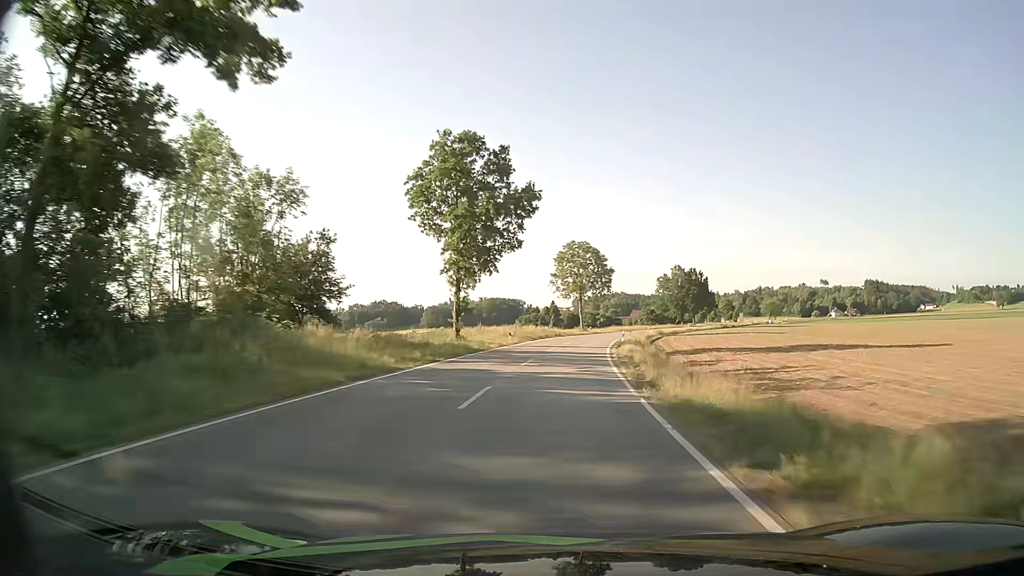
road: tertiary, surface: asphalt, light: Day
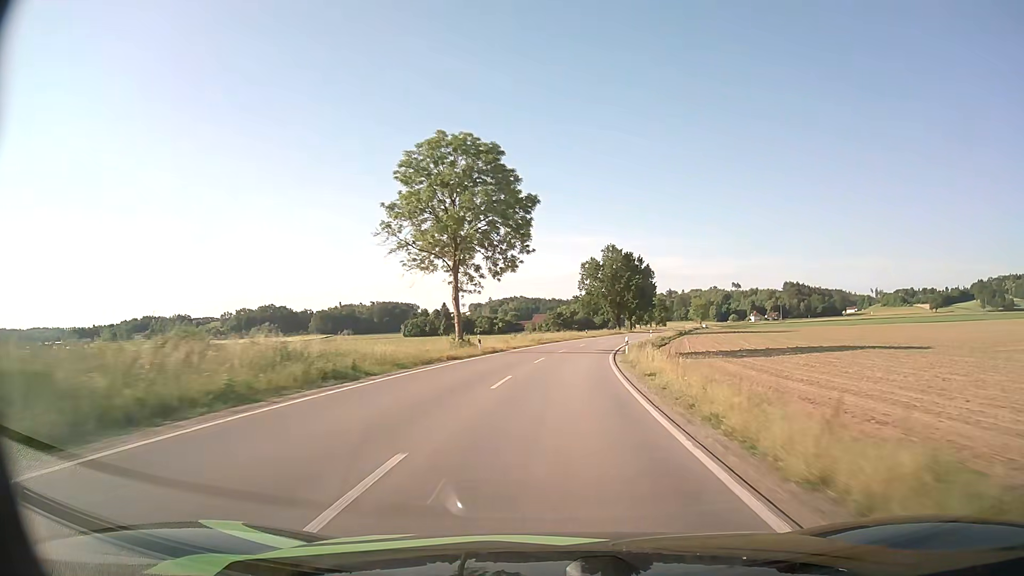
(+3.9, +56.0) m; +8°
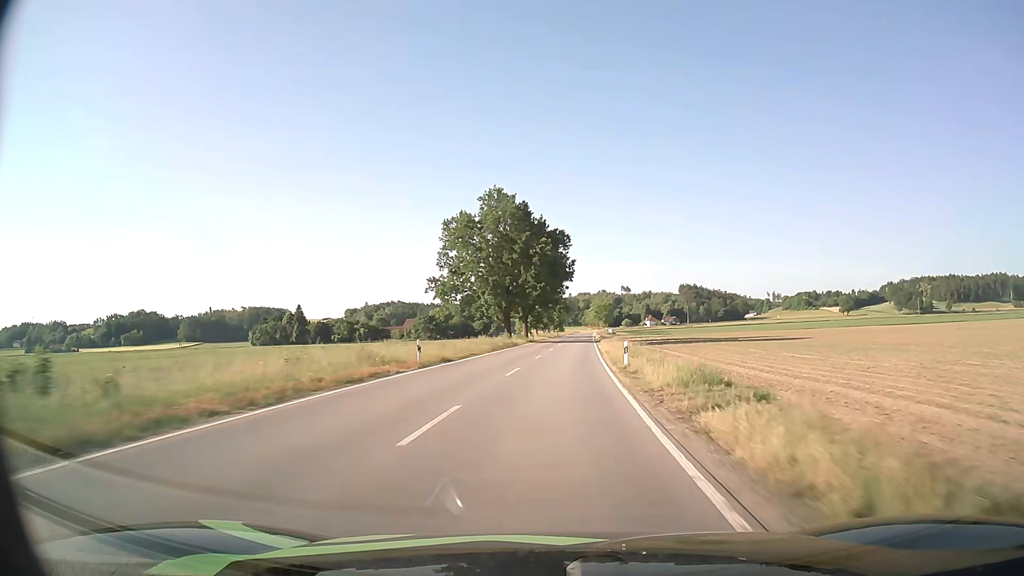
(+4.9, +55.3) m; +10°
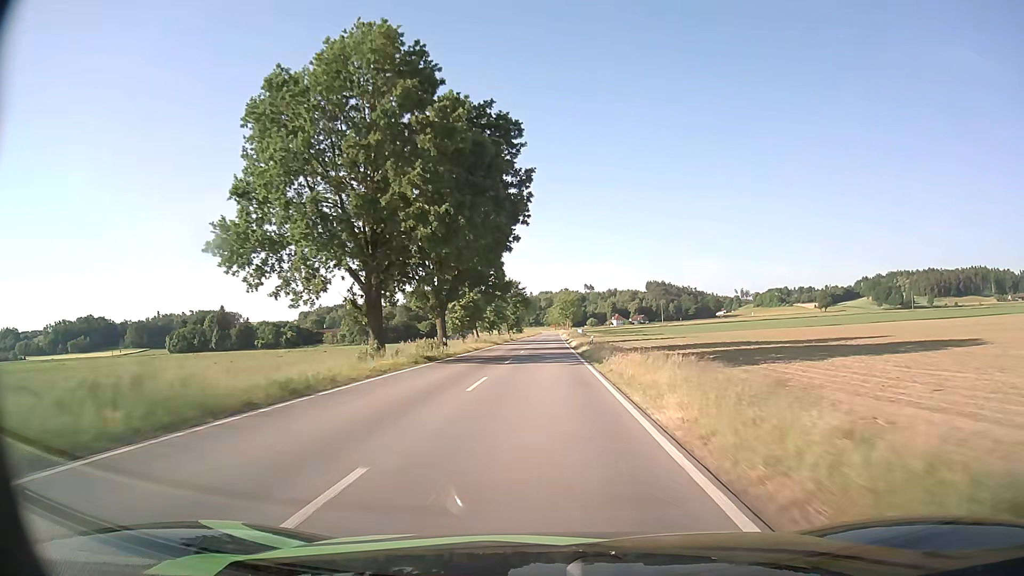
(+1.8, +41.6) m; +4°
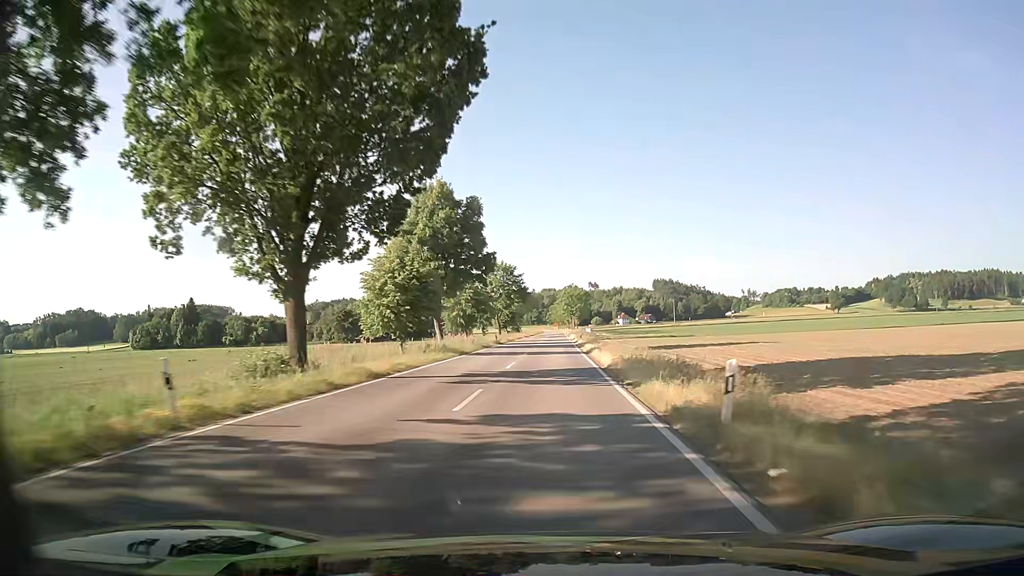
(-0.1, +27.8) m; 0°
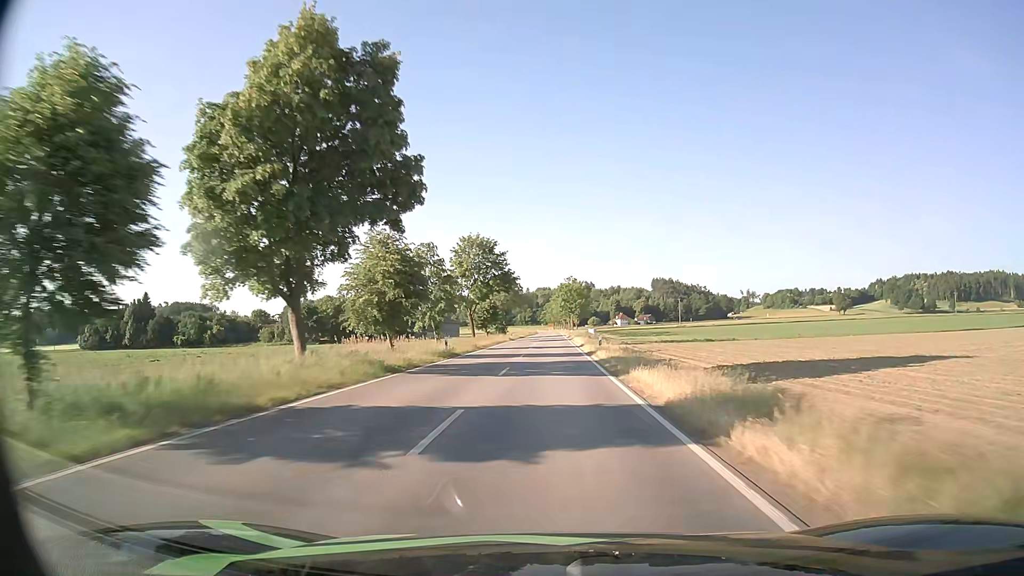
(0.0, +28.3) m; 0°
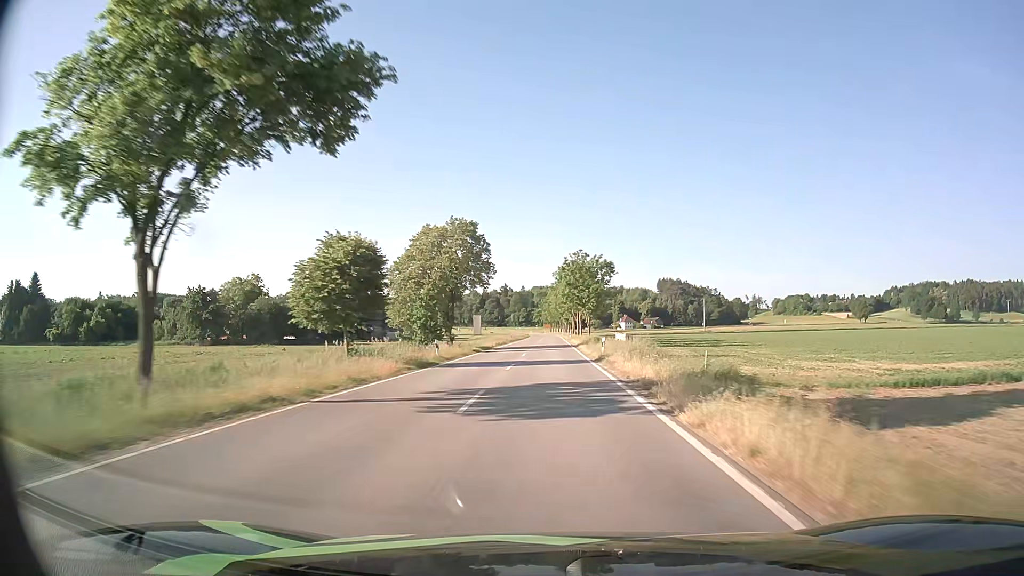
(+0.3, +57.1) m; 0°
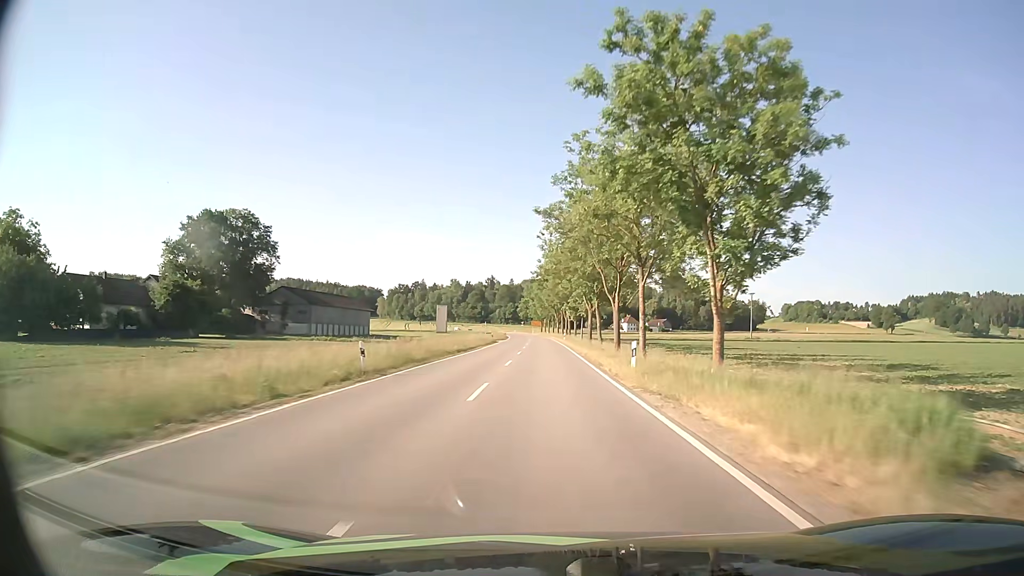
(+0.2, +71.2) m; +1°
(0, +10) (0, +20) (0, +30) (0, +40) (0, +50) (0, +60) (0, +70) (0, +80) (-1, +90) (-1, +100) m
